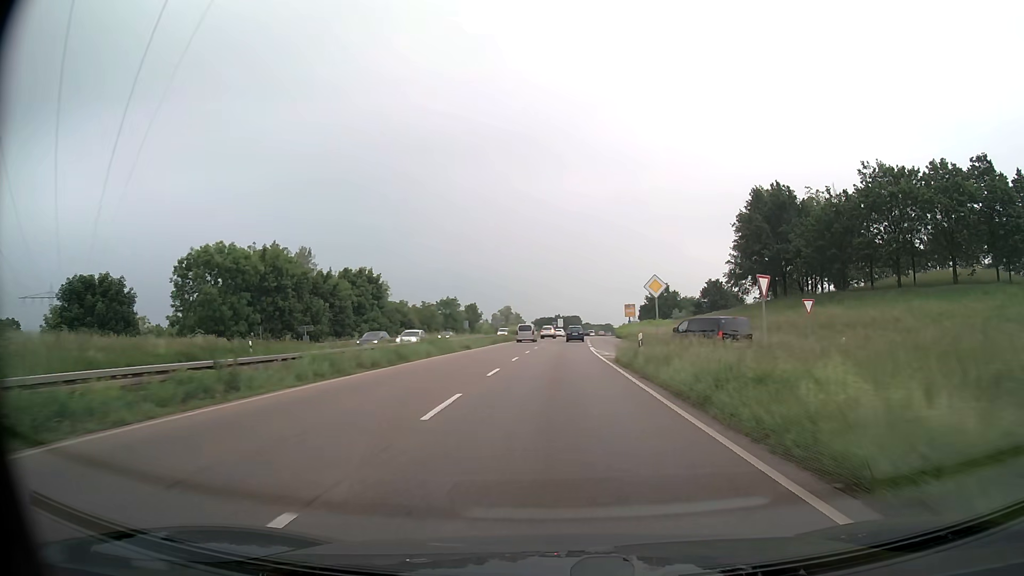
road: trunk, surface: asphalt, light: Day
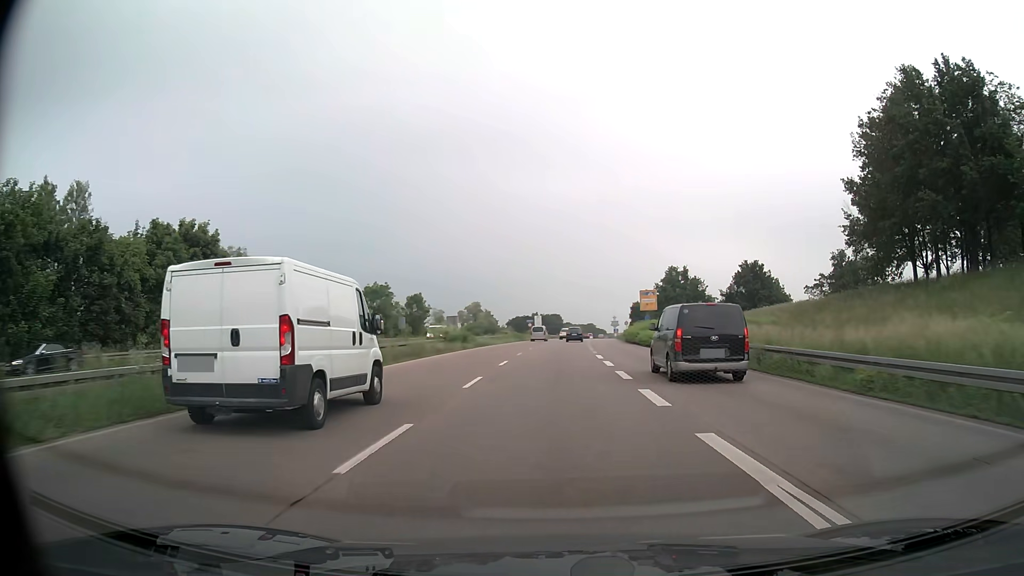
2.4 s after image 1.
(+0.4, +39.7) m; +2°
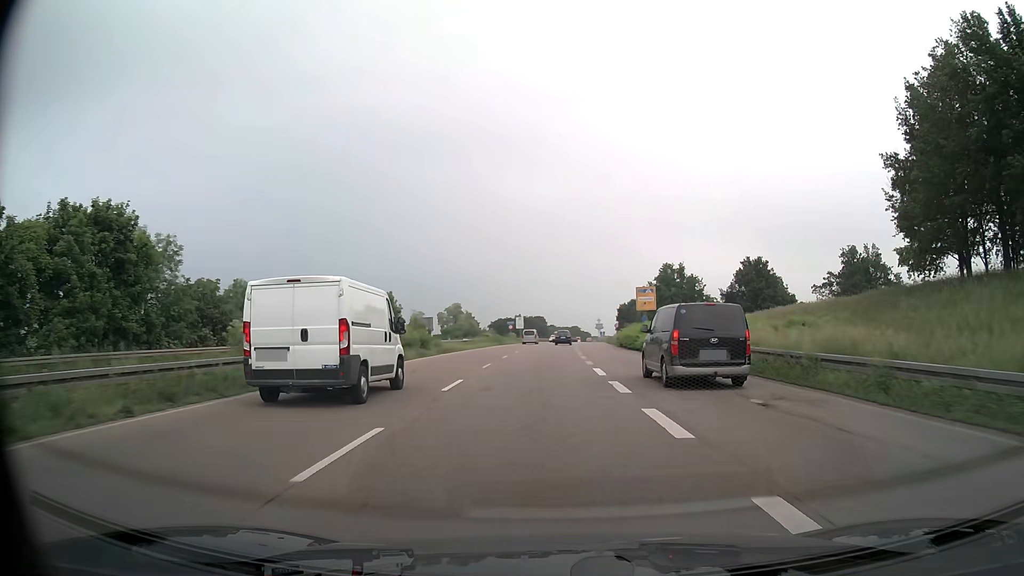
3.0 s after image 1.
(+0.1, +9.3) m; +1°
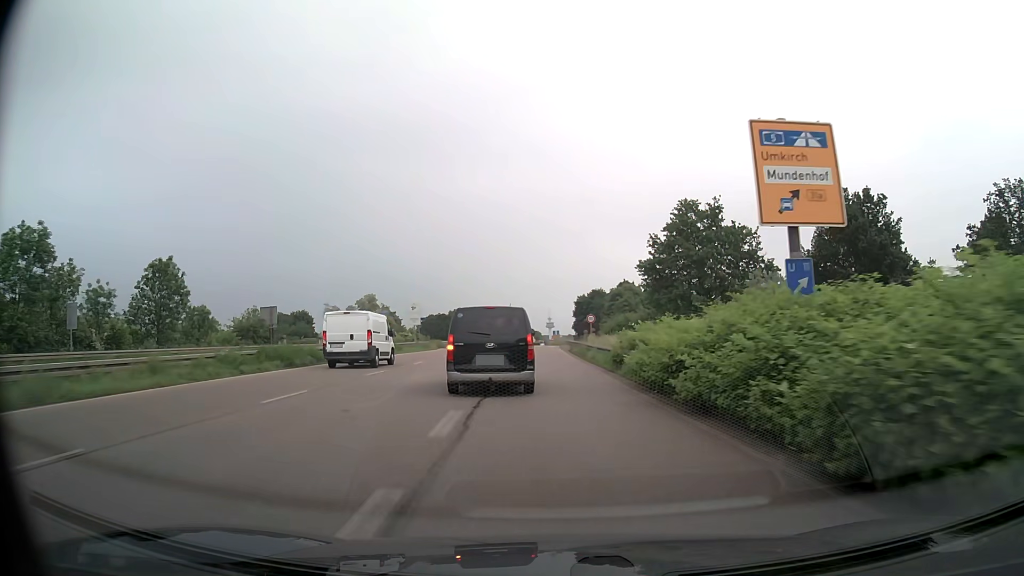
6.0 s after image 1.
(+2.7, +47.3) m; +4°
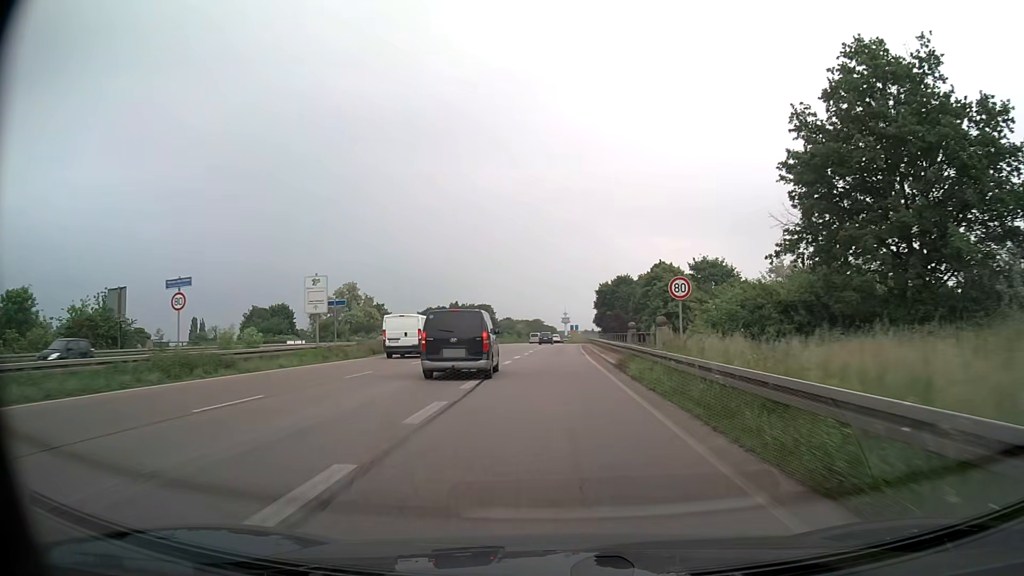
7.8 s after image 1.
(-0.4, +29.0) m; -1°
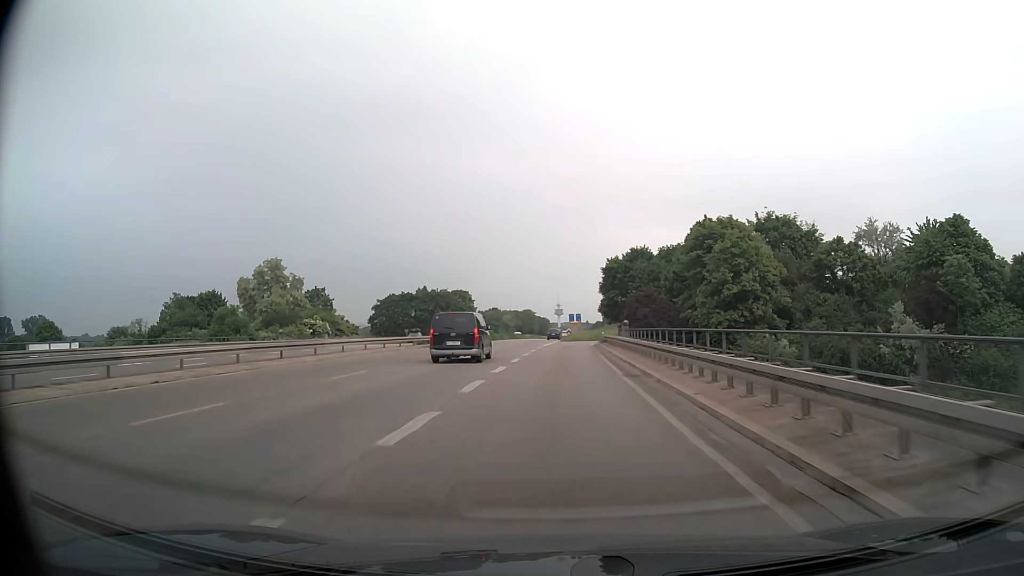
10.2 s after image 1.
(+0.1, +37.7) m; 0°
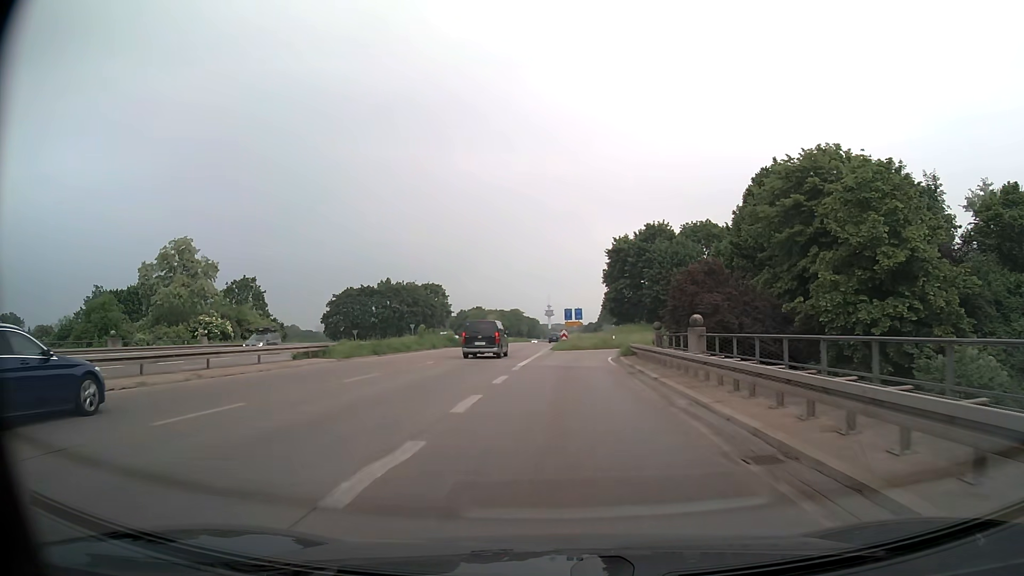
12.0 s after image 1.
(+0.3, +26.3) m; +1°
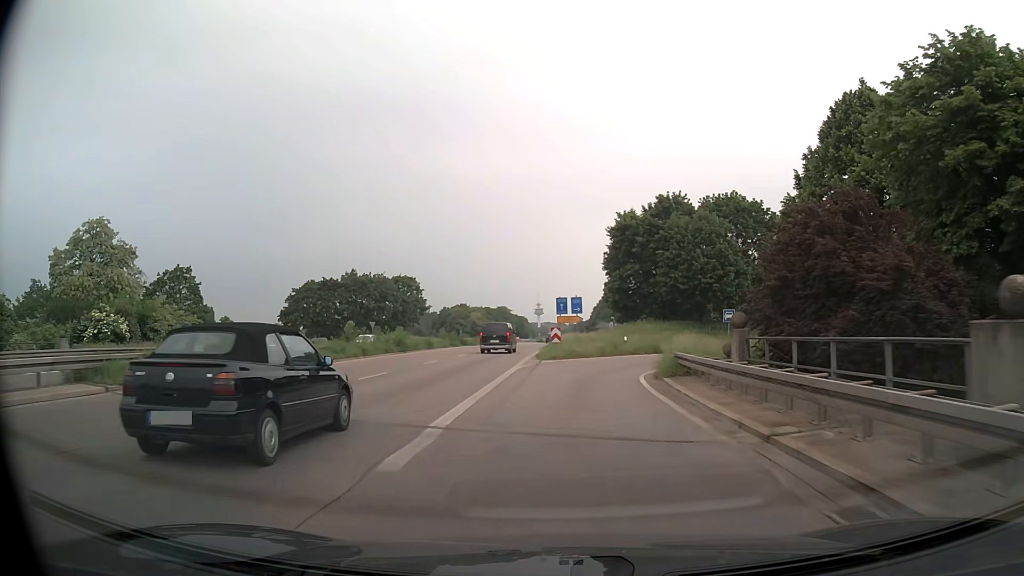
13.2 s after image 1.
(+0.1, +16.4) m; +1°
(0, +10) (+1, +20) (+3, +30) (+8, +38) (+15, +45) (+24, +50) (+34, +52) (+44, +51) (+53, +48) (+62, +44) m
